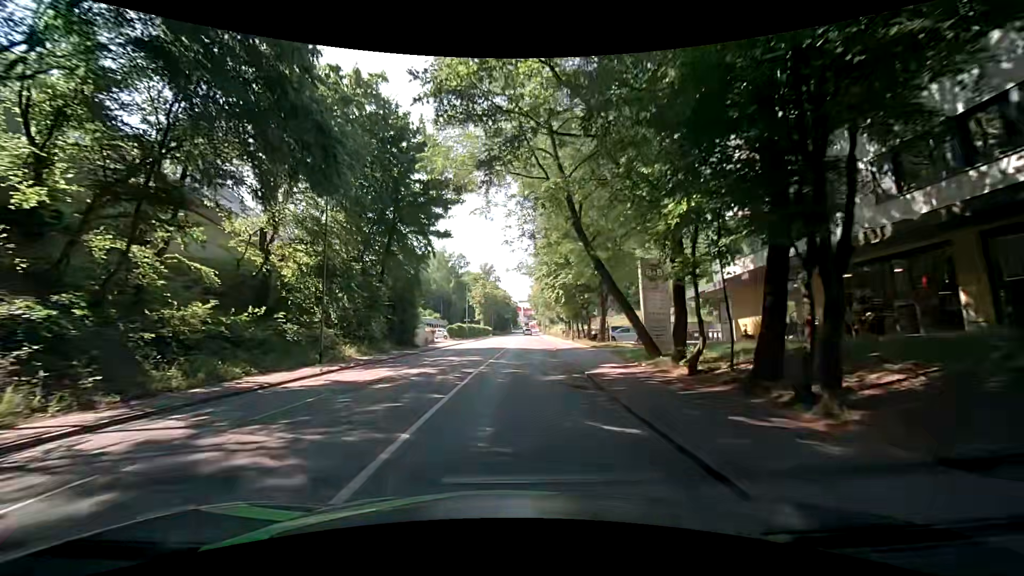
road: tertiary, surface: asphalt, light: Day
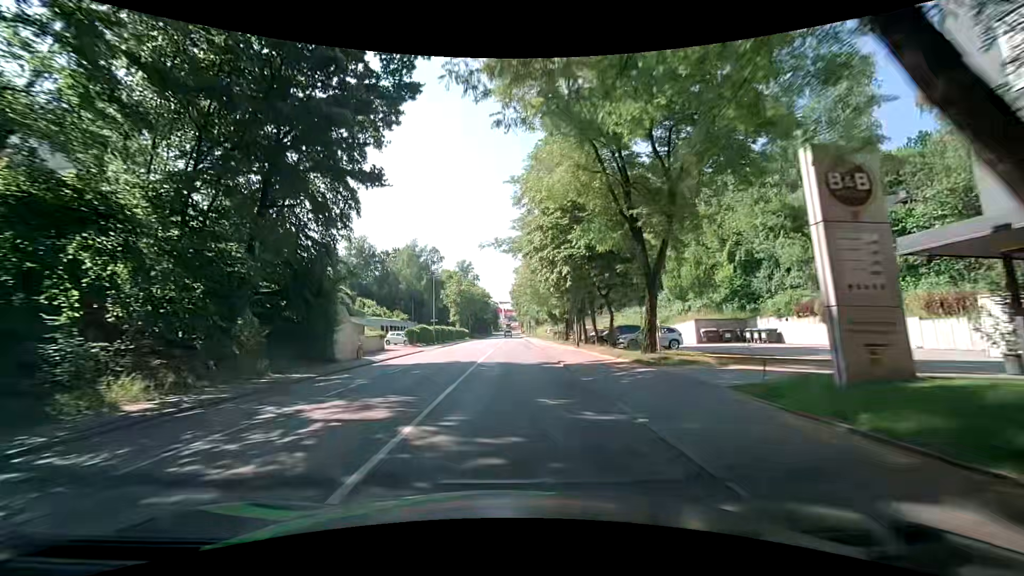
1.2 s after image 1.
(+0.1, +14.7) m; +3°
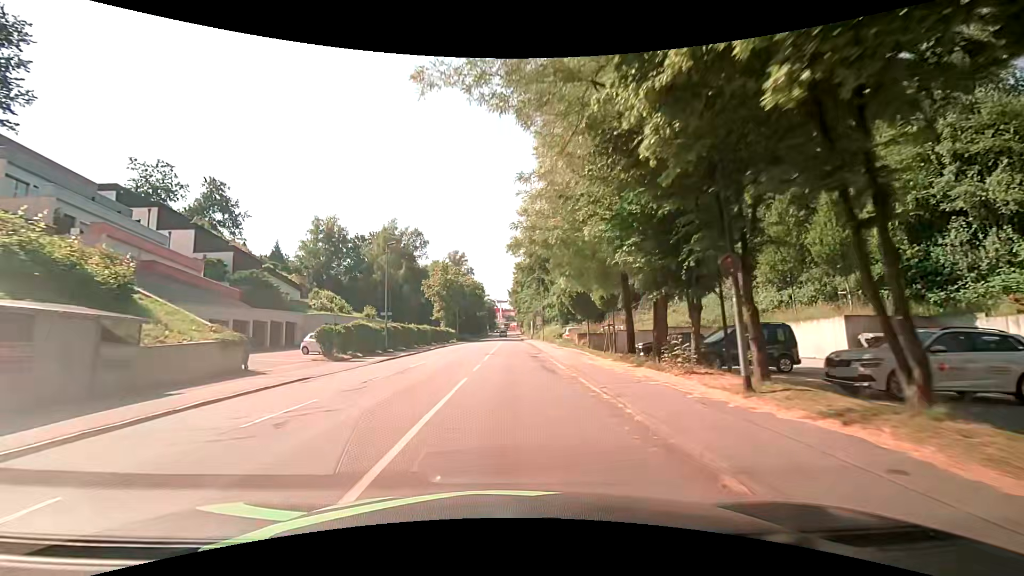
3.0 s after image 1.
(-0.3, +22.4) m; -1°
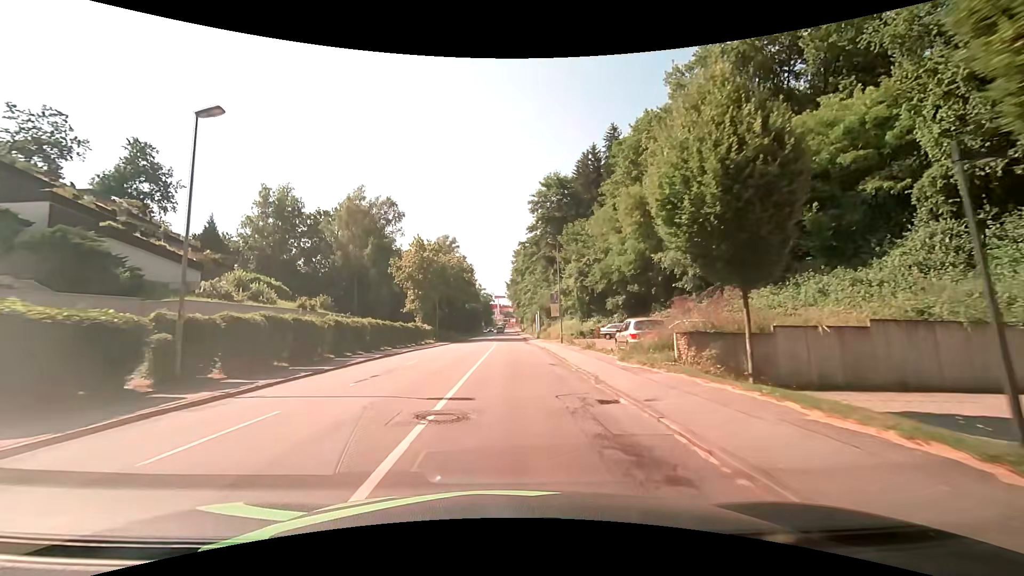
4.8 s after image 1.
(+0.2, +22.7) m; +1°
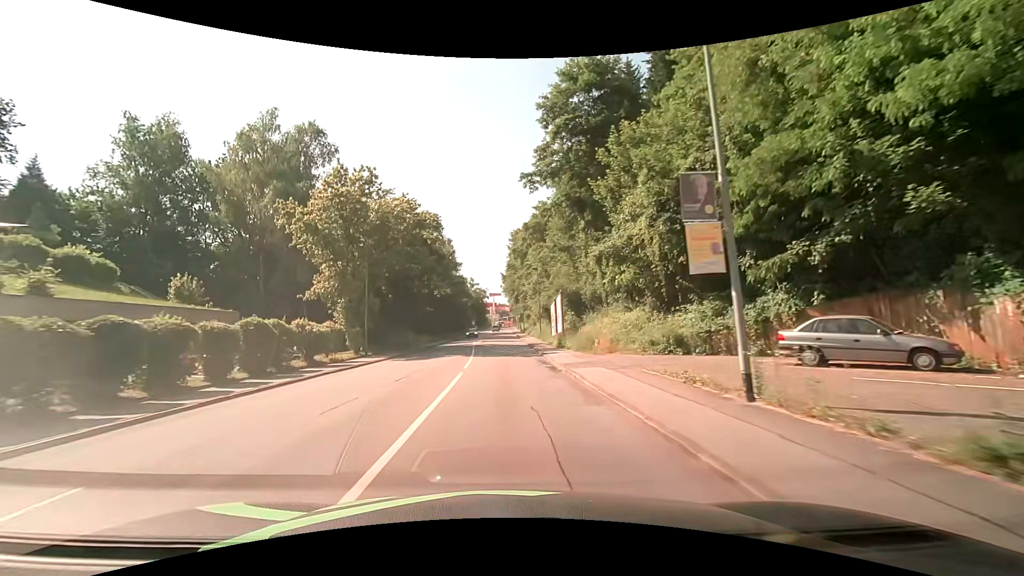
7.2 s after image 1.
(+0.1, +30.4) m; 0°
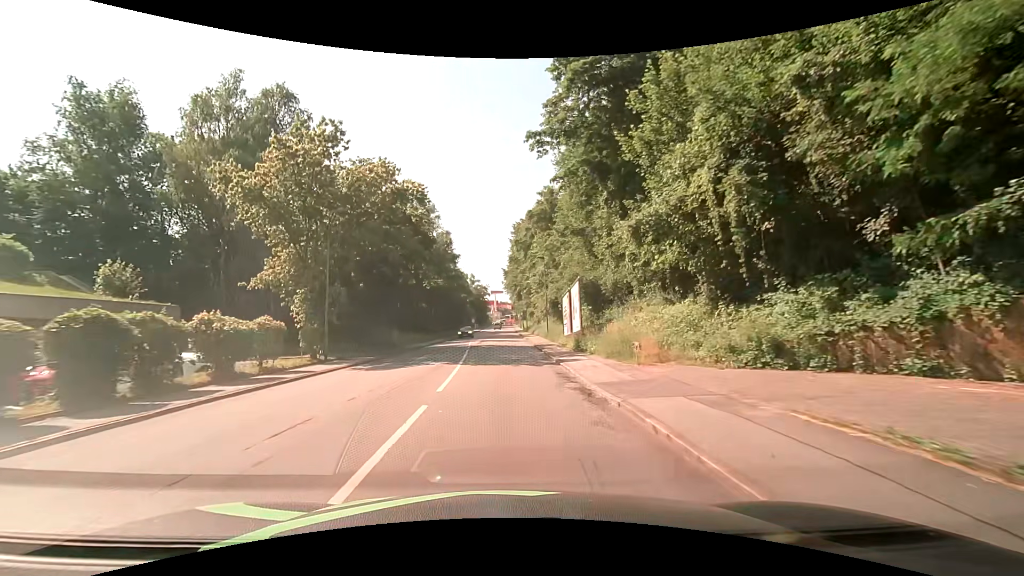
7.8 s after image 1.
(0.0, +7.6) m; 0°
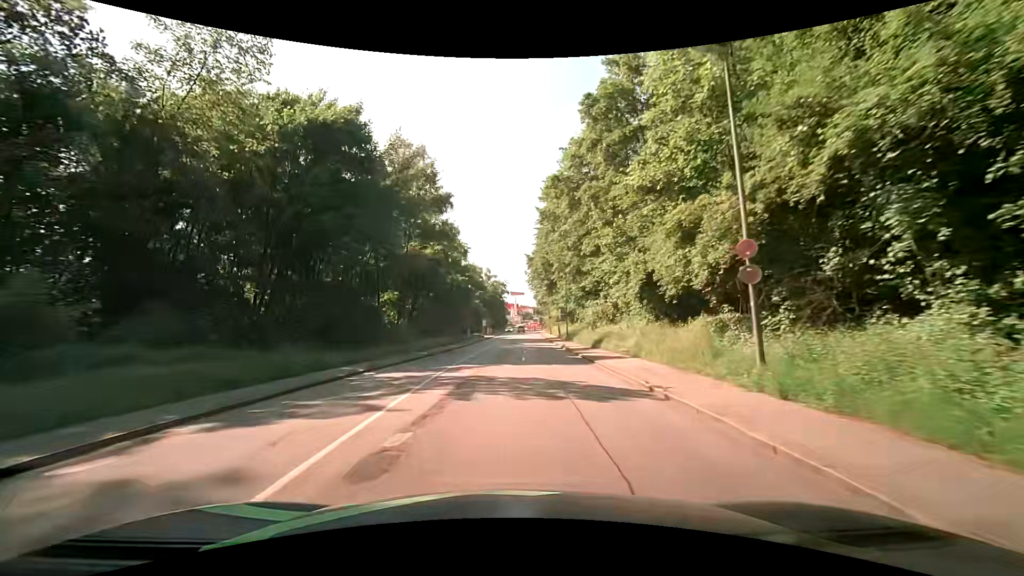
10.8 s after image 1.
(-1.0, +38.0) m; -1°
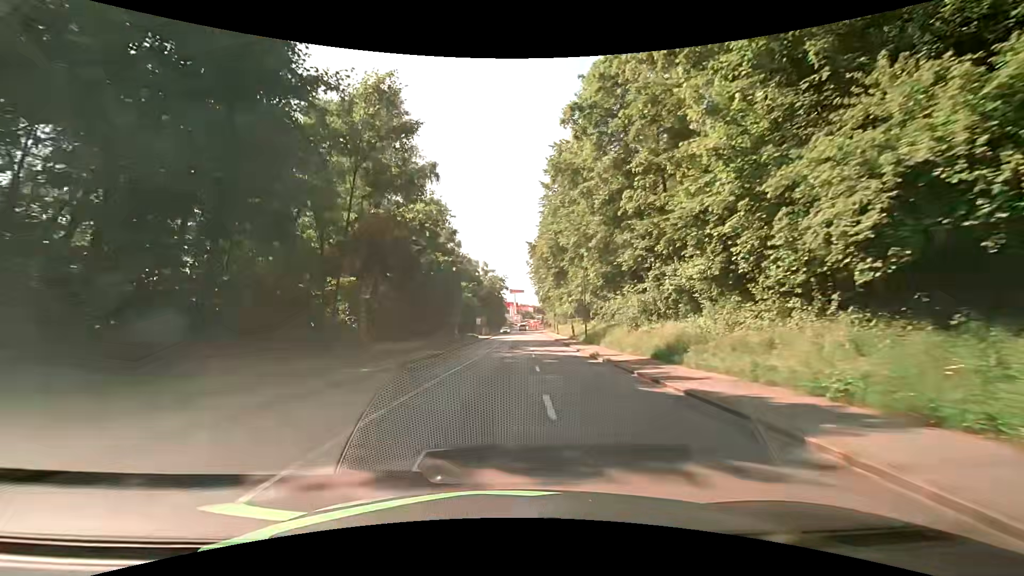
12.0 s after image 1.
(-0.3, +15.2) m; -1°
(0, +10) (0, +20) (0, +30) (+1, +40) (+1, +50) (+1, +60) (+1, +70) (+2, +80) (+2, +90) (+2, +100) m
